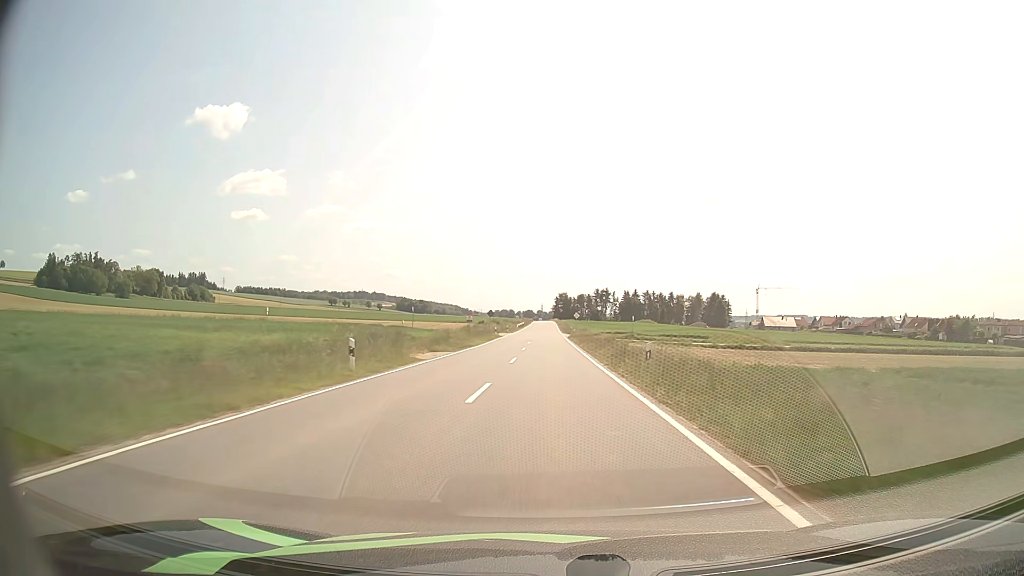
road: tertiary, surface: asphalt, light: Day
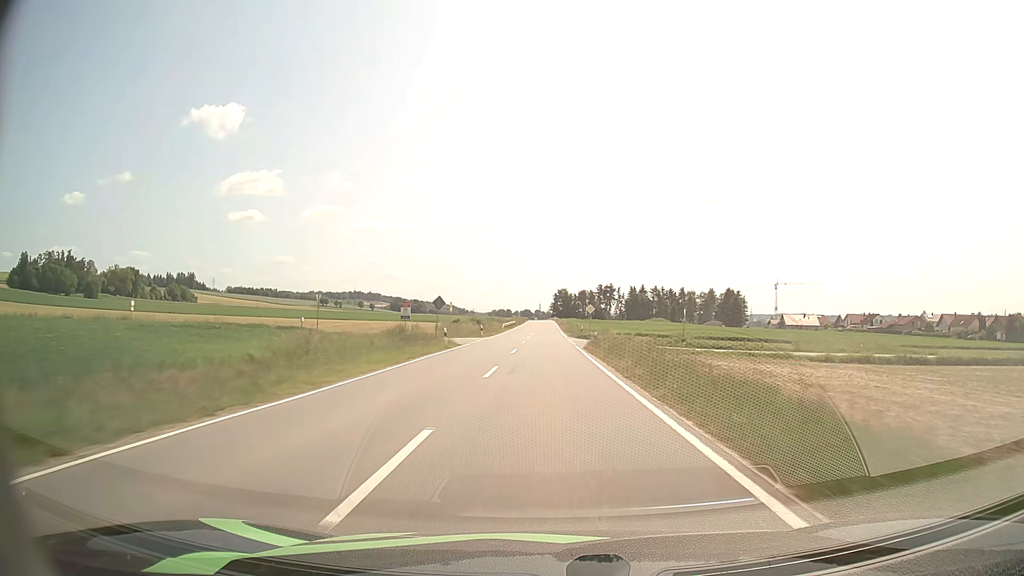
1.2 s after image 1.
(0.0, +32.5) m; 0°
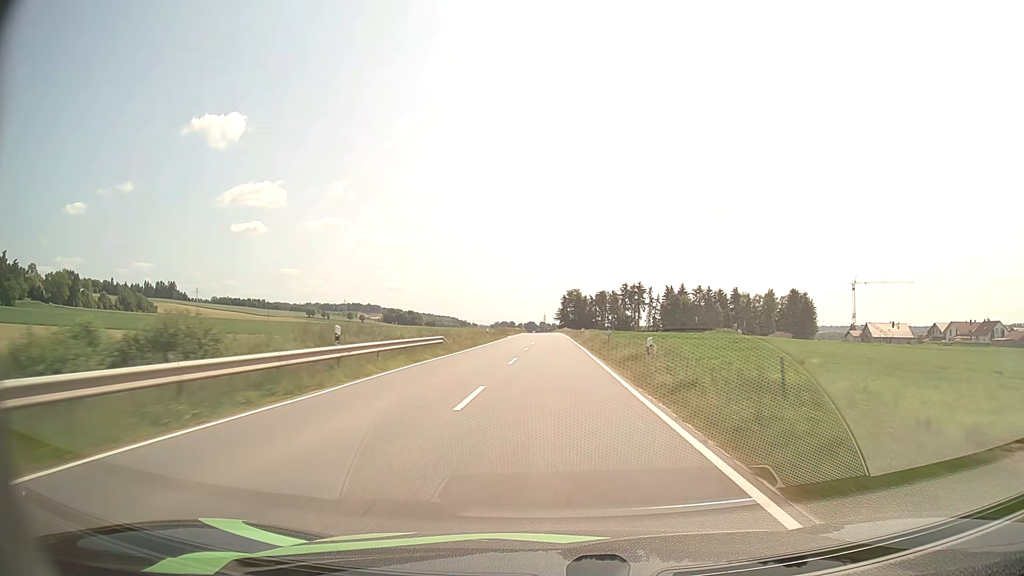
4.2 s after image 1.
(-0.1, +80.6) m; 0°
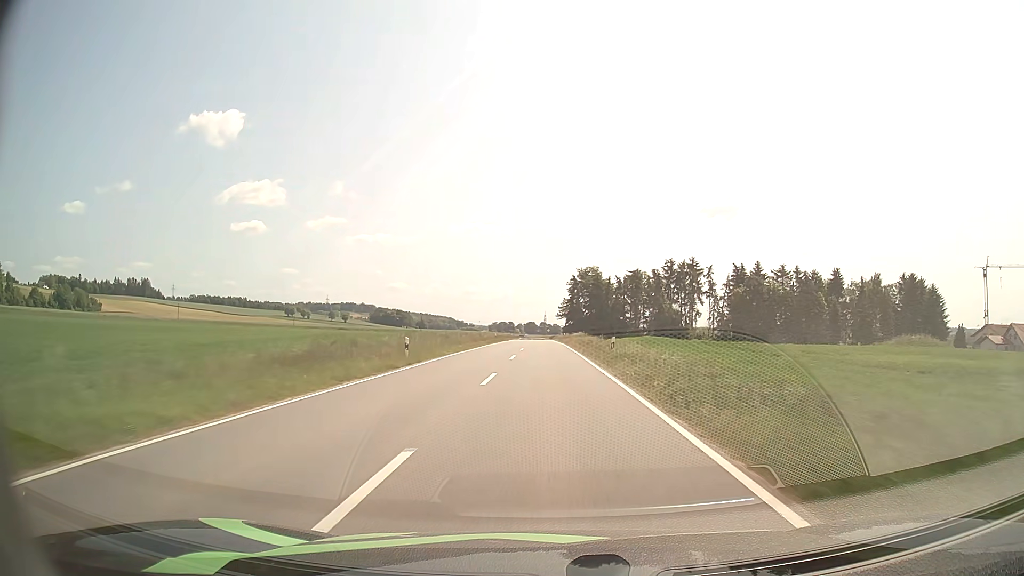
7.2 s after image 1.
(+0.4, +82.2) m; 0°
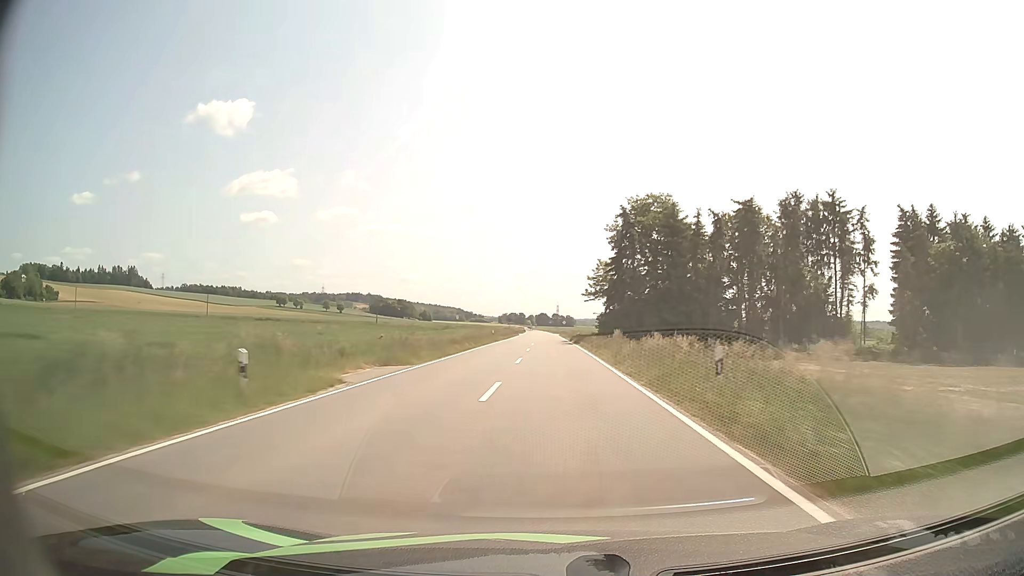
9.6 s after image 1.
(-0.8, +65.9) m; -1°
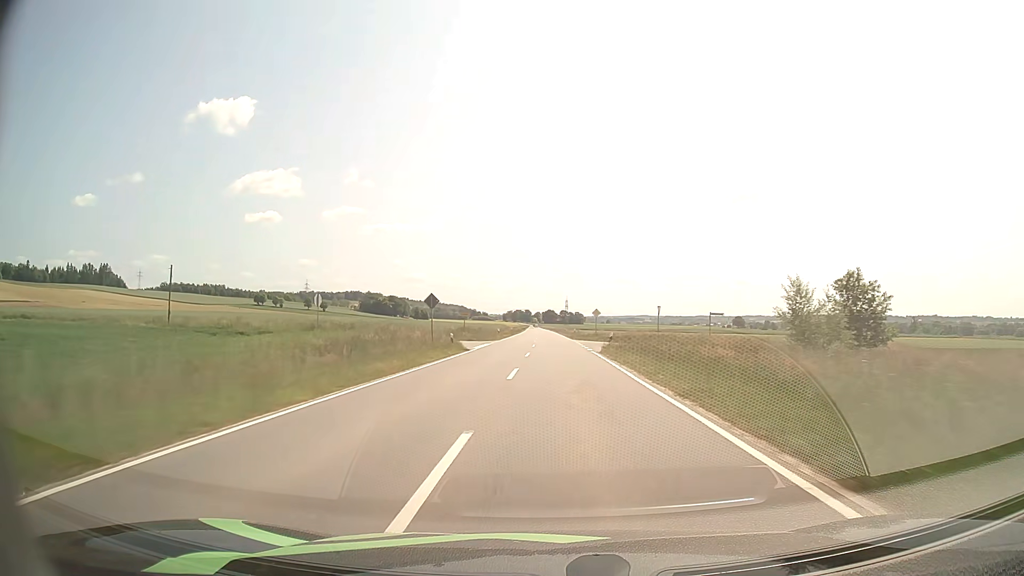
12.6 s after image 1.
(-0.2, +82.1) m; -1°
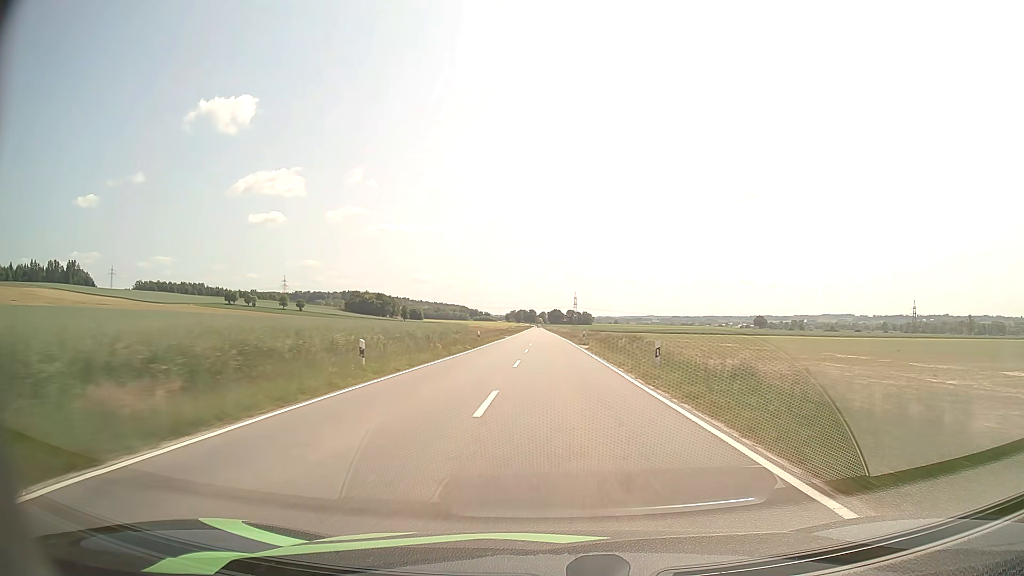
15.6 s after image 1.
(-0.3, +81.8) m; 0°
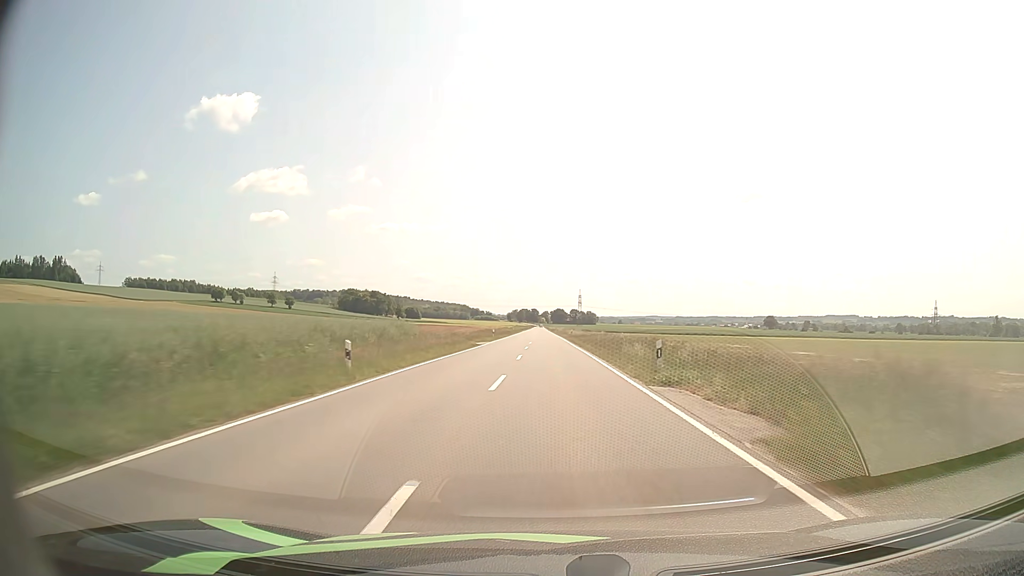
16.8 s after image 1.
(-0.1, +33.2) m; 0°
(0, +10) (0, +20) (0, +30) (0, +40) (0, +50) (0, +60) (0, +70) (0, +80) (0, +90) (0, +100) m
